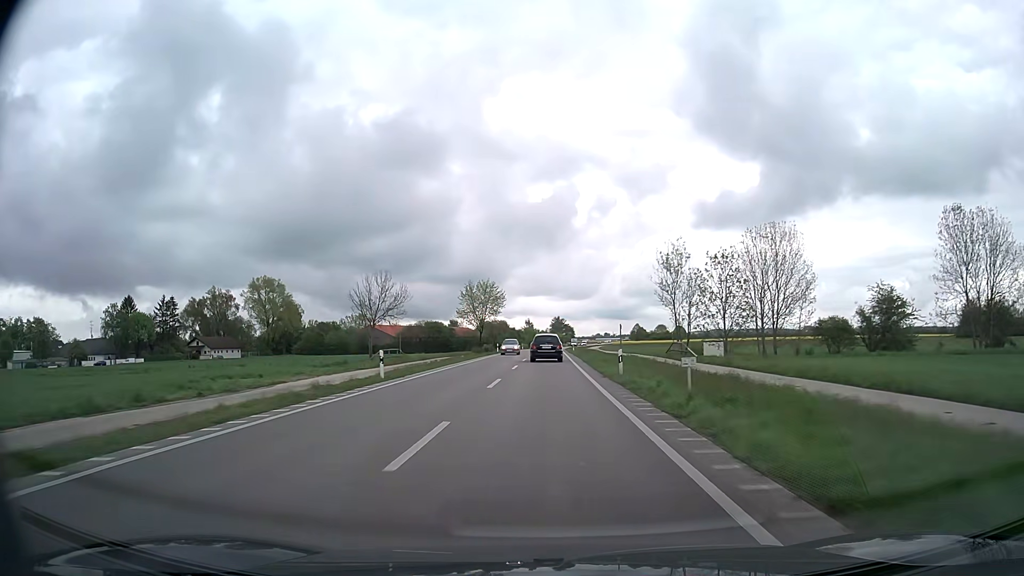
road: primary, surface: asphalt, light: Day
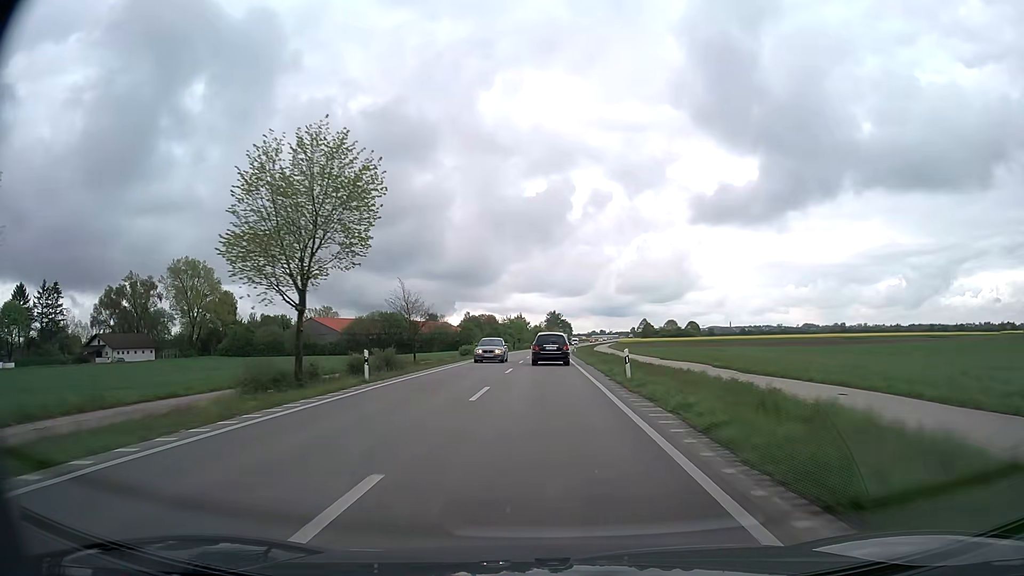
(+0.2, +52.5) m; 0°
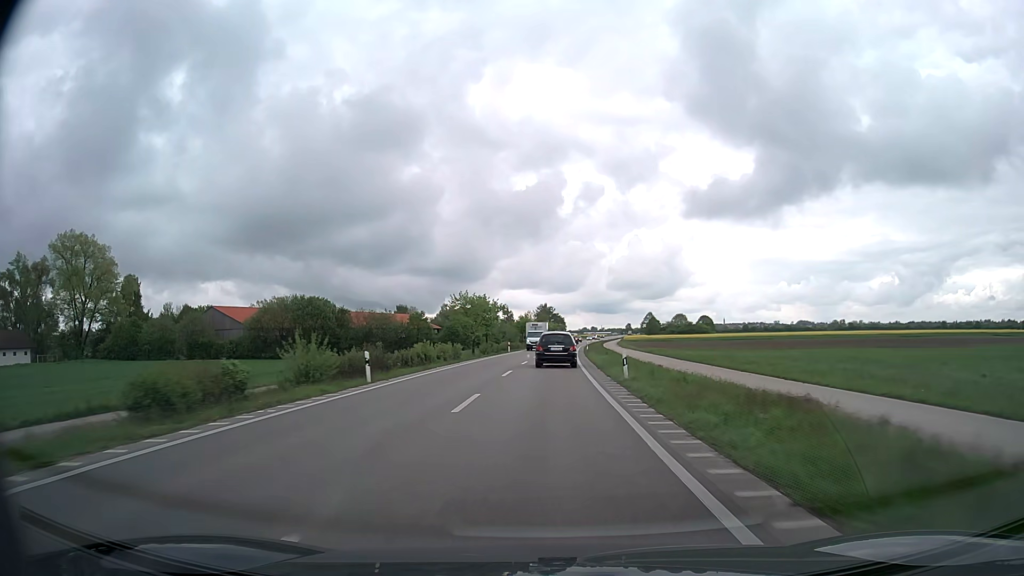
(+0.2, +50.1) m; +1°
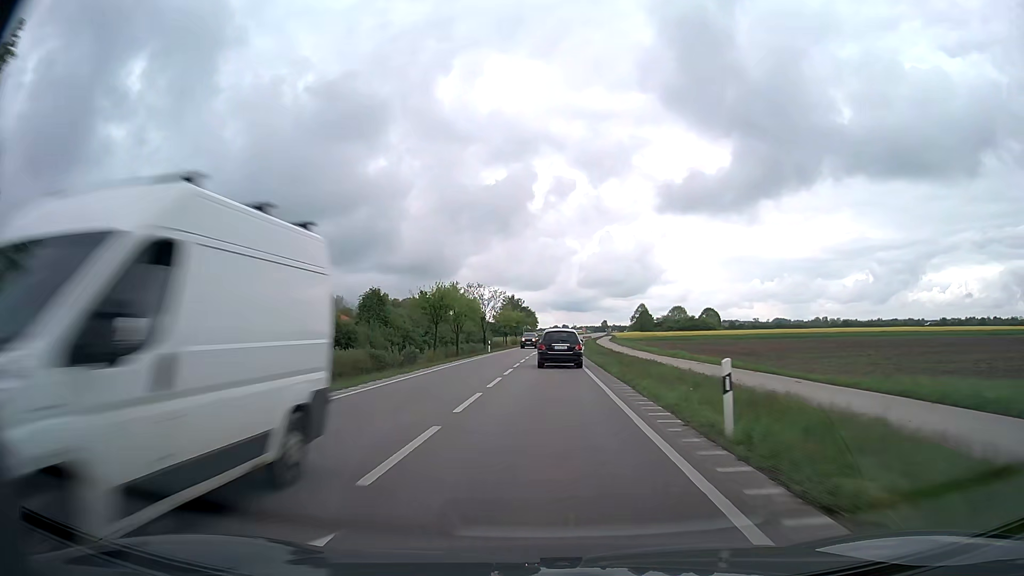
(+1.5, +62.4) m; +3°
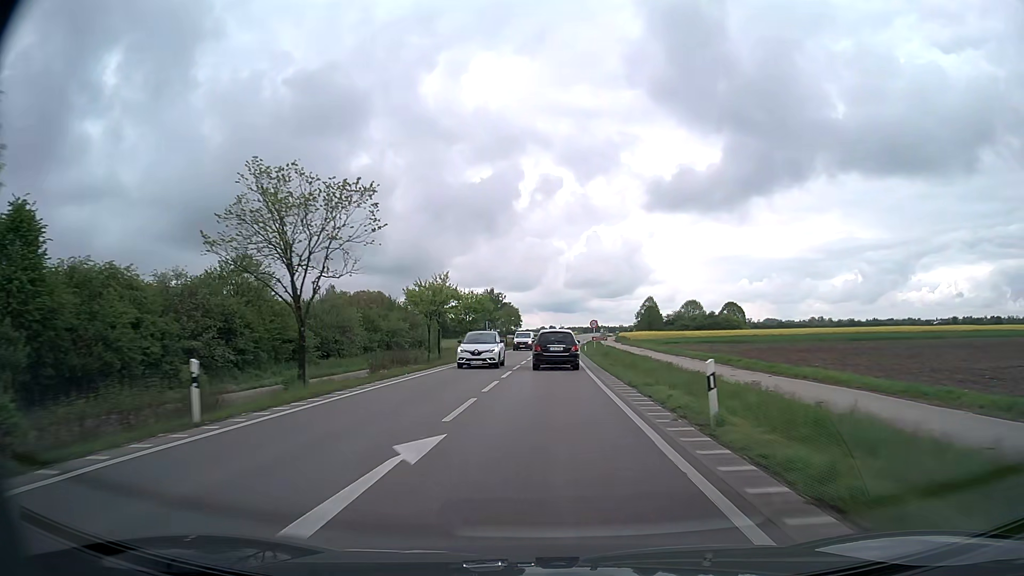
(+0.5, +49.2) m; +1°
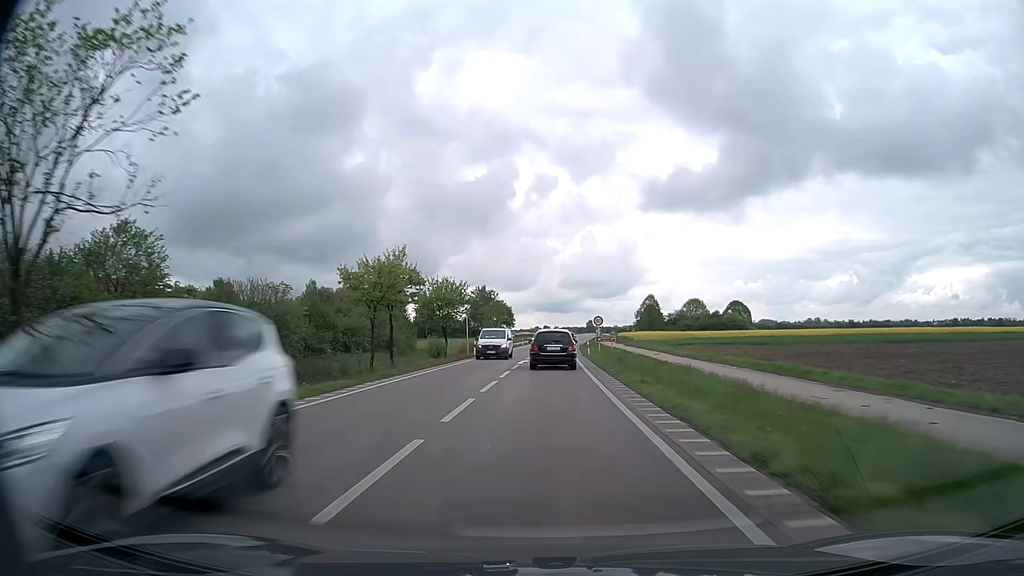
(0.0, +12.1) m; 0°
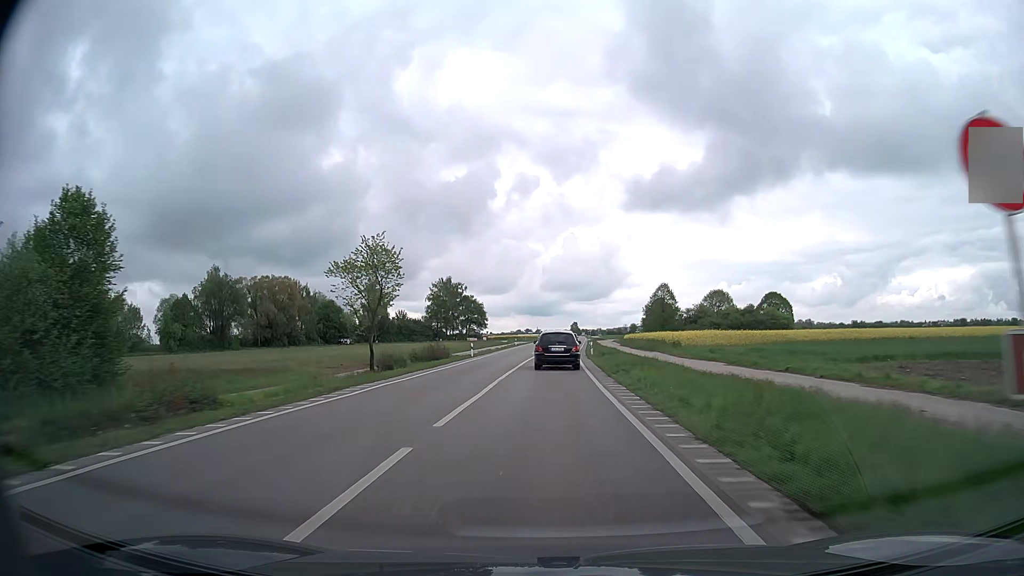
(+0.7, +48.7) m; +2°
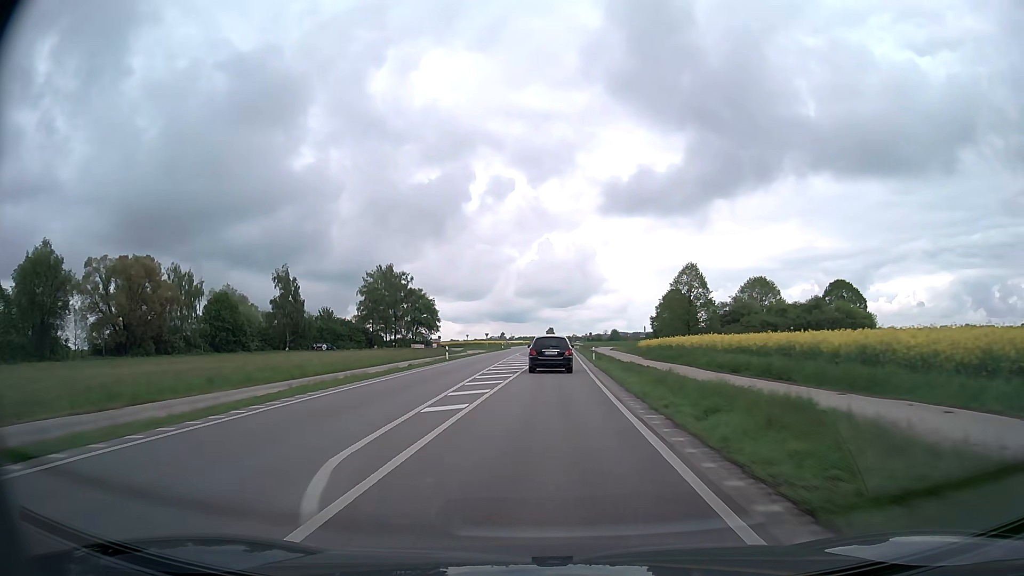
(+0.9, +49.4) m; +2°
(0, +10) (0, +20) (0, +30) (+1, +40) (+1, +50) (+1, +60) (+2, +70) (+2, +80) (+2, +90) (+2, +100) m
